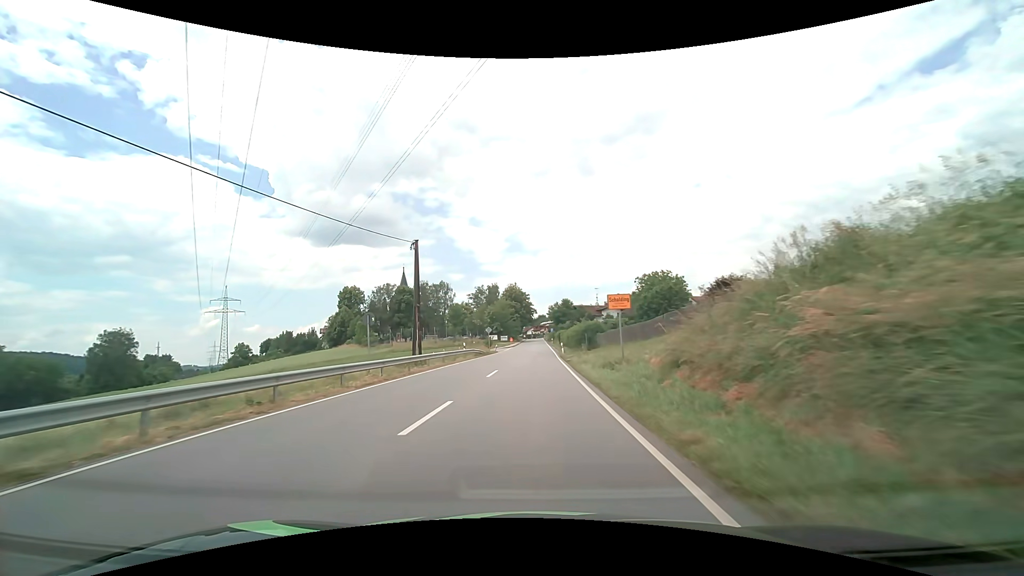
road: secondary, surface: asphalt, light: Day
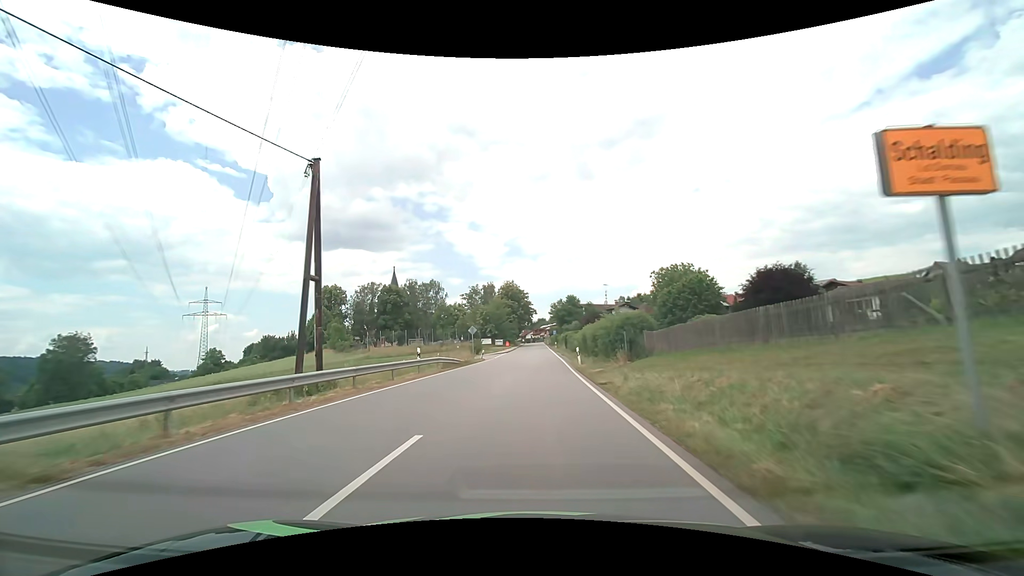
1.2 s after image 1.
(+0.1, +15.8) m; 0°
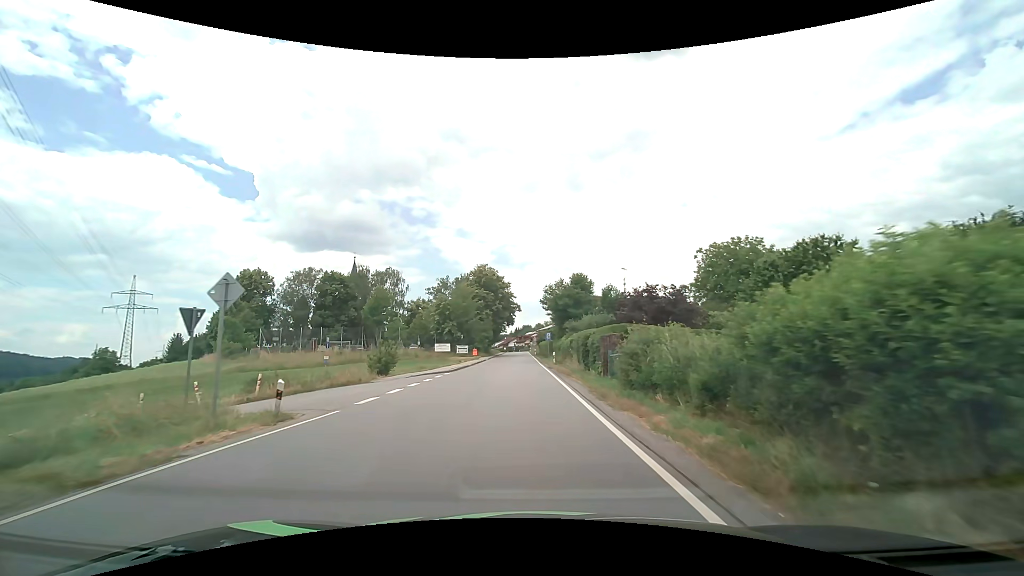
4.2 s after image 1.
(+0.6, +35.1) m; +2°
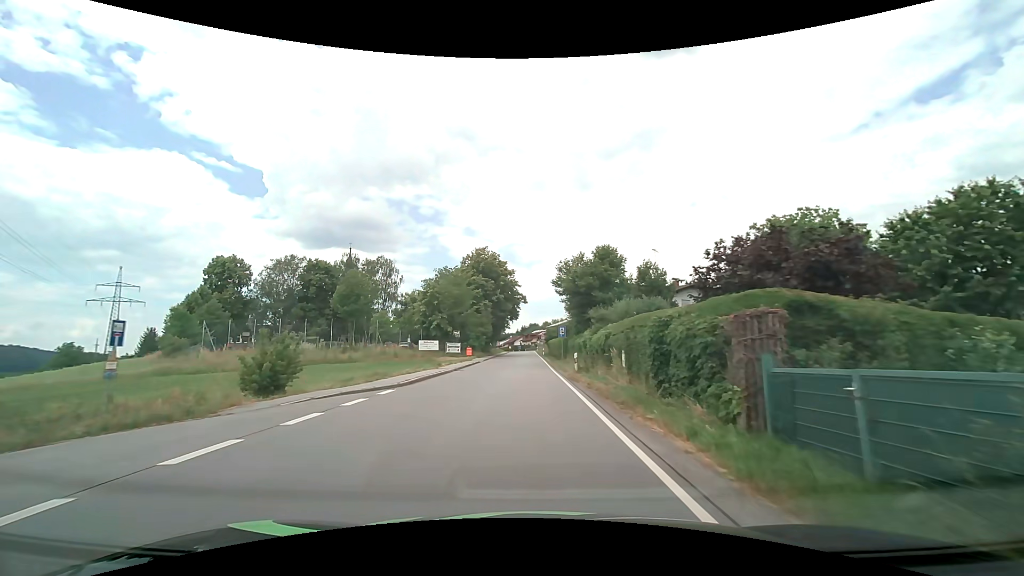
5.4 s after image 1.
(-0.1, +13.5) m; -1°
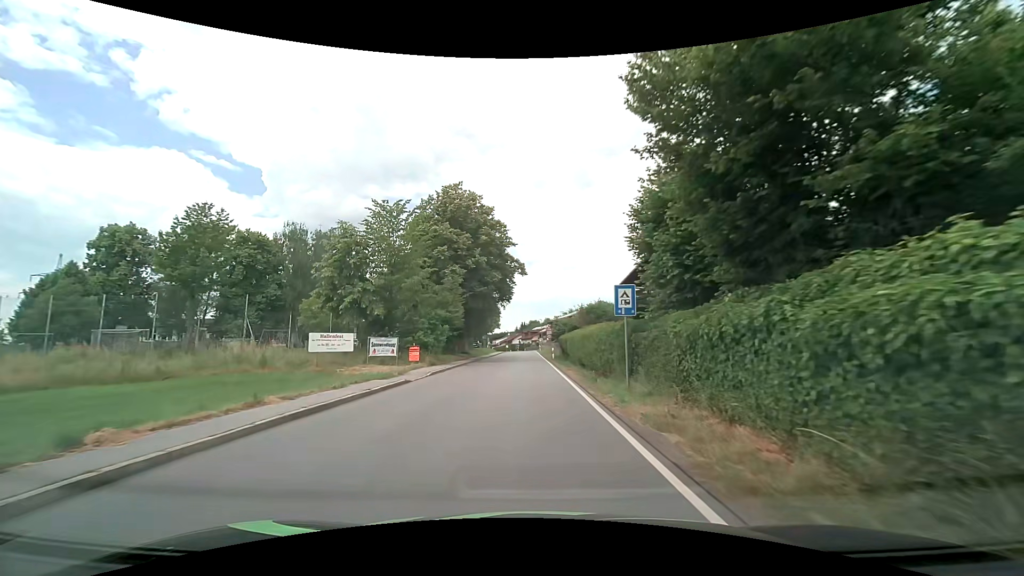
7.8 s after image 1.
(-0.2, +27.3) m; 0°
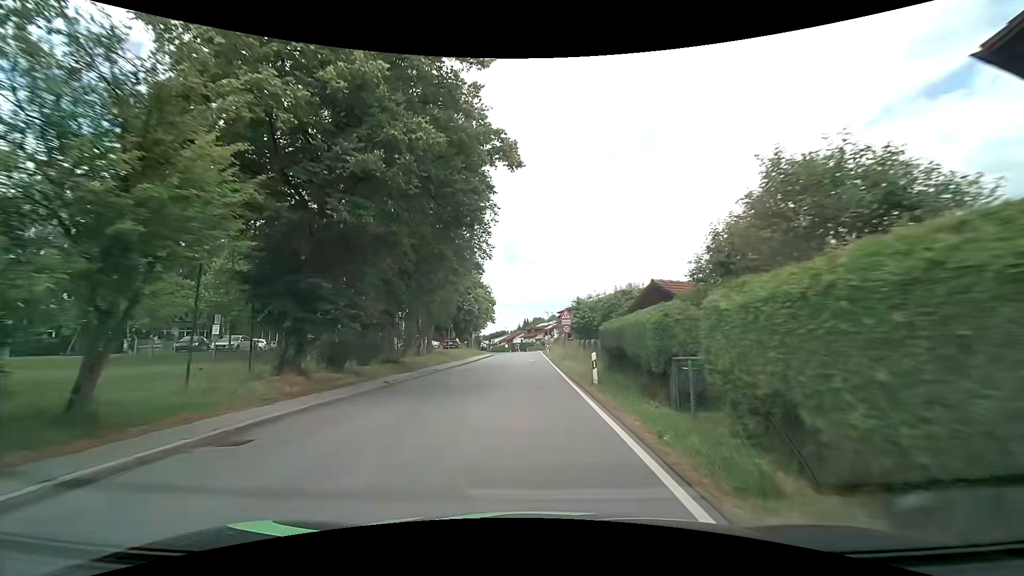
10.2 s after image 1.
(0.0, +26.8) m; -1°
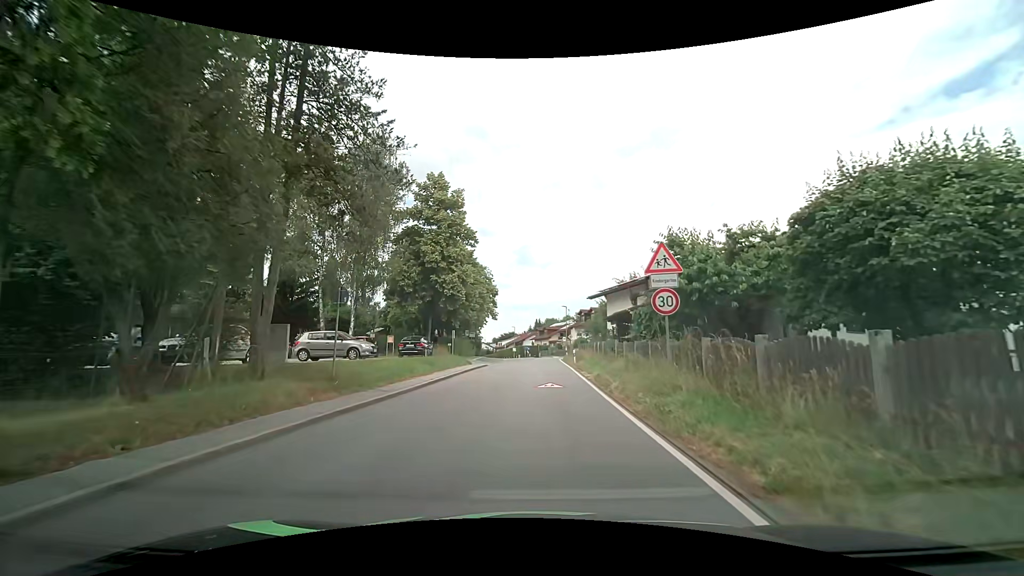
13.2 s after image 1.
(-0.3, +22.8) m; -2°
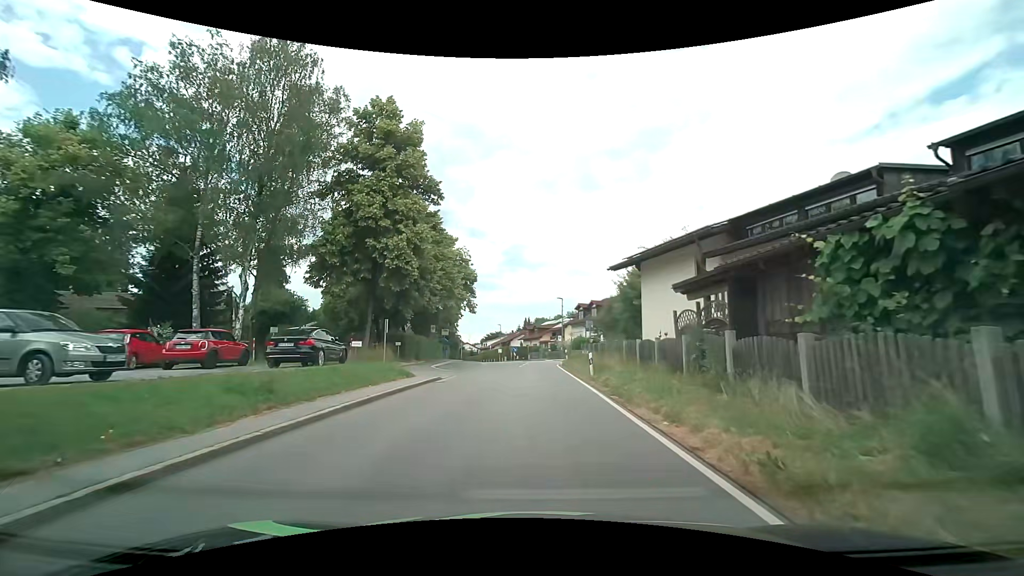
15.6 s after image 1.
(+0.1, +15.4) m; +2°
(0, +10) (0, +20) (0, +30) (0, +40) (+1, +50) (+1, +60) (-1, +70) (-3, +80) (-5, +89) (-8, +99) m
